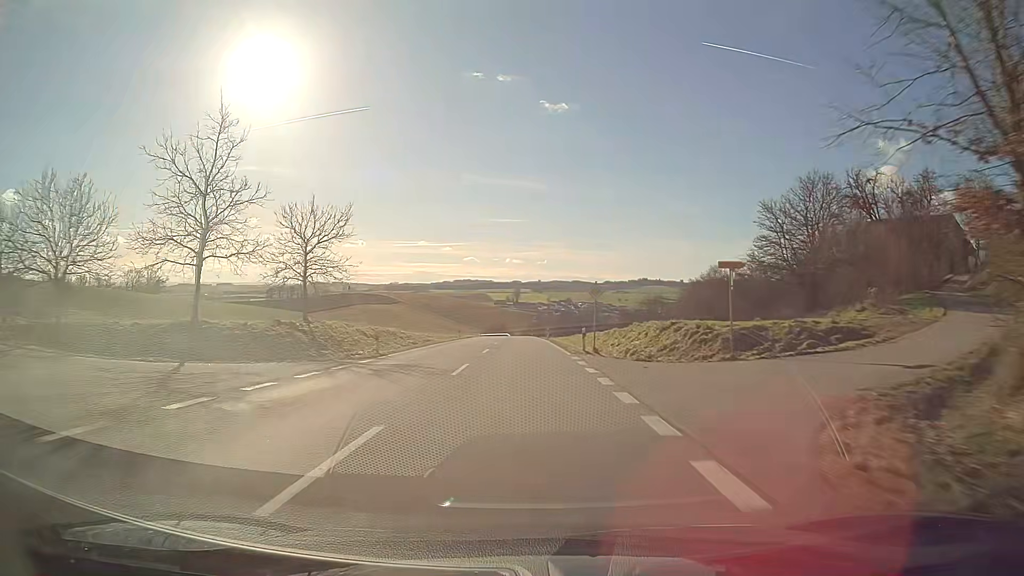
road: secondary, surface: asphalt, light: Day
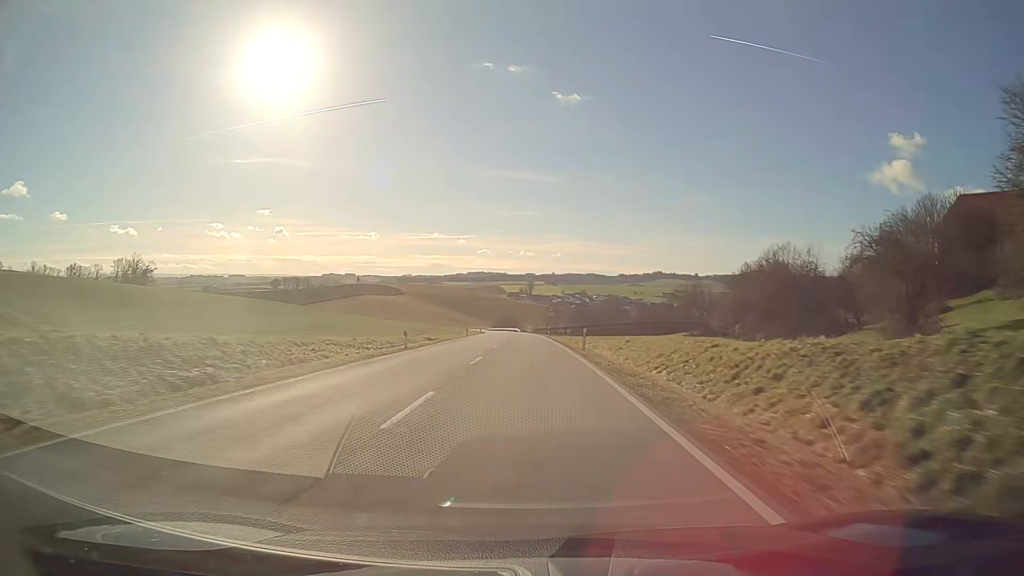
(-0.3, +32.2) m; -1°
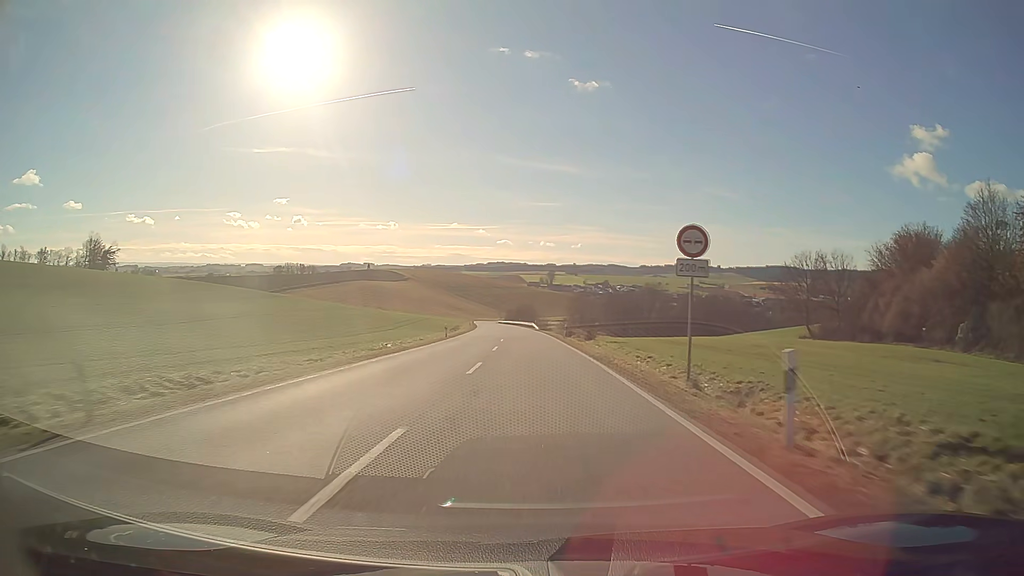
(-1.0, +64.0) m; -2°
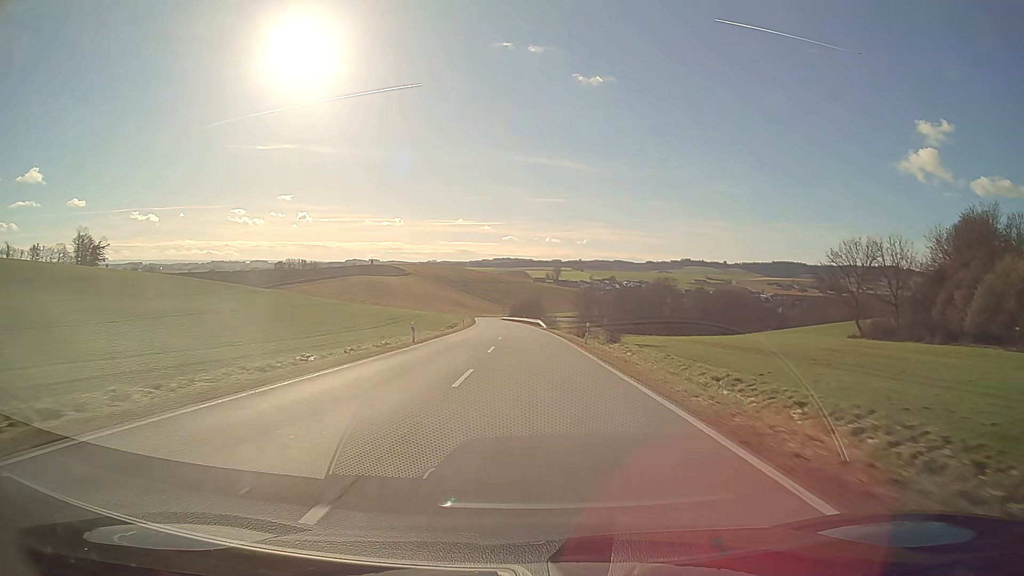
(-0.1, +15.5) m; -1°
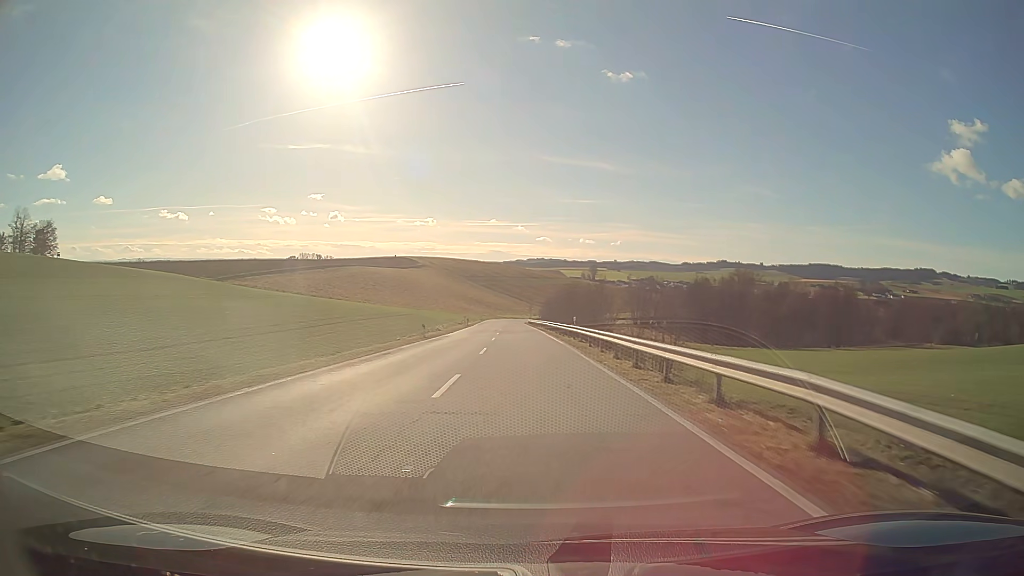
(-1.8, +73.2) m; -3°
